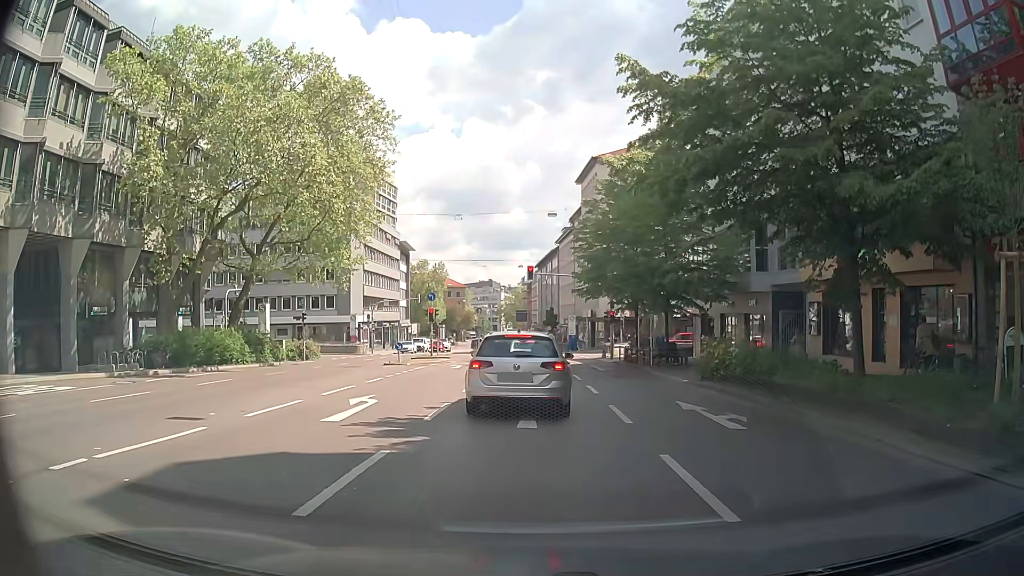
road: secondary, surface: asphalt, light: Day
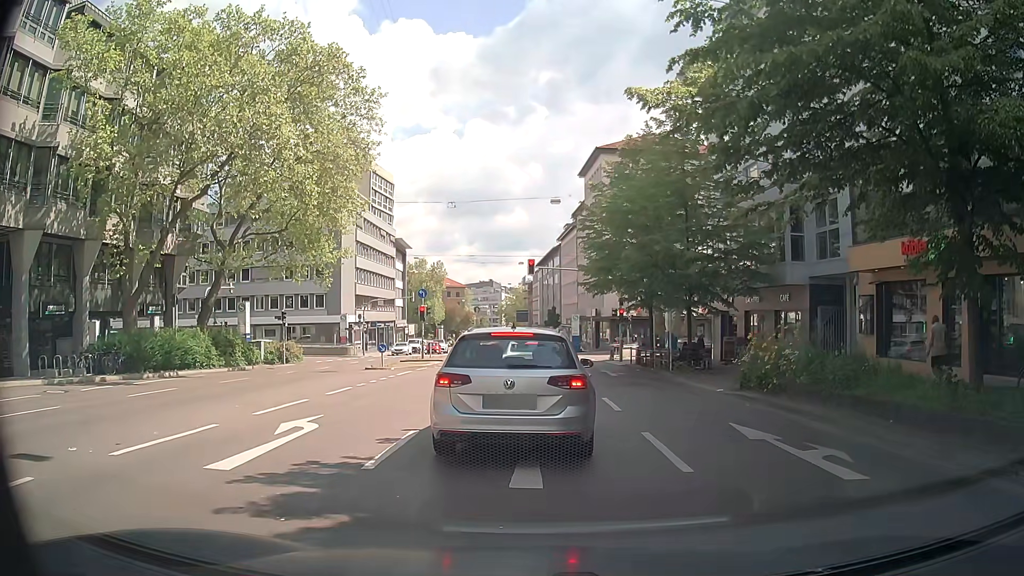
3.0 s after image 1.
(0.0, +3.9) m; 0°
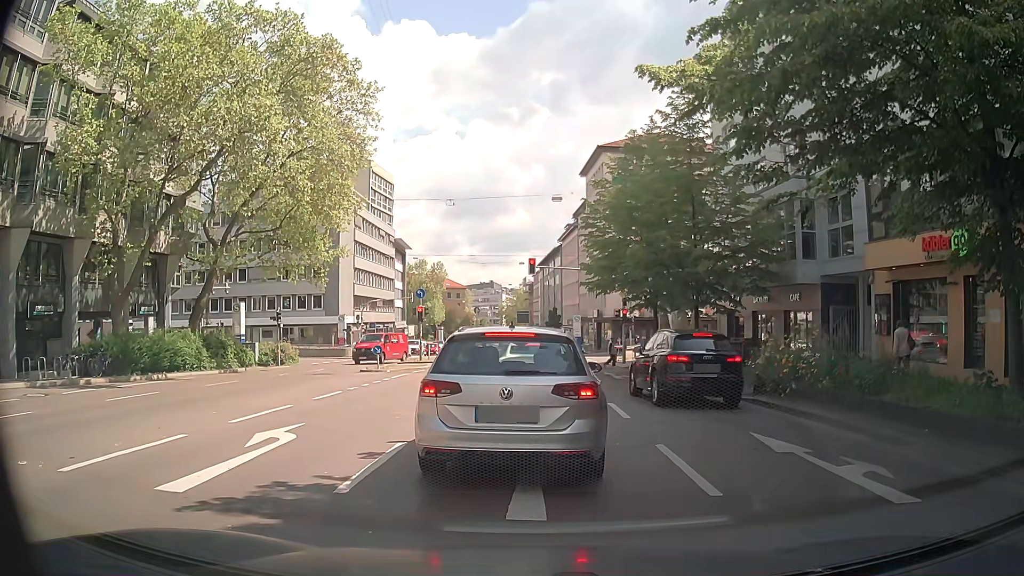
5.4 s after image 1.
(0.0, +1.1) m; 0°
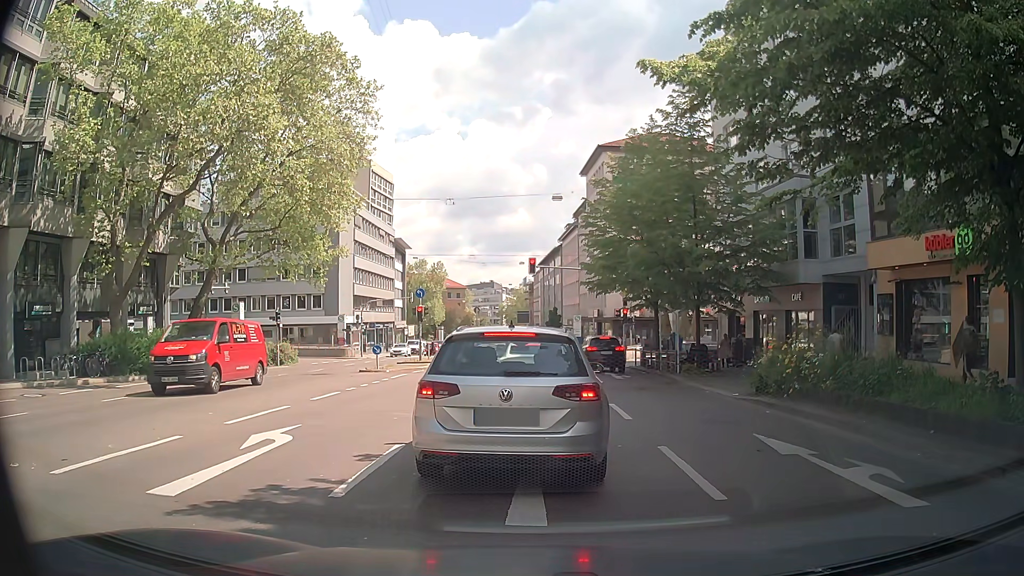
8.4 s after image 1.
(0.0, +0.2) m; 0°
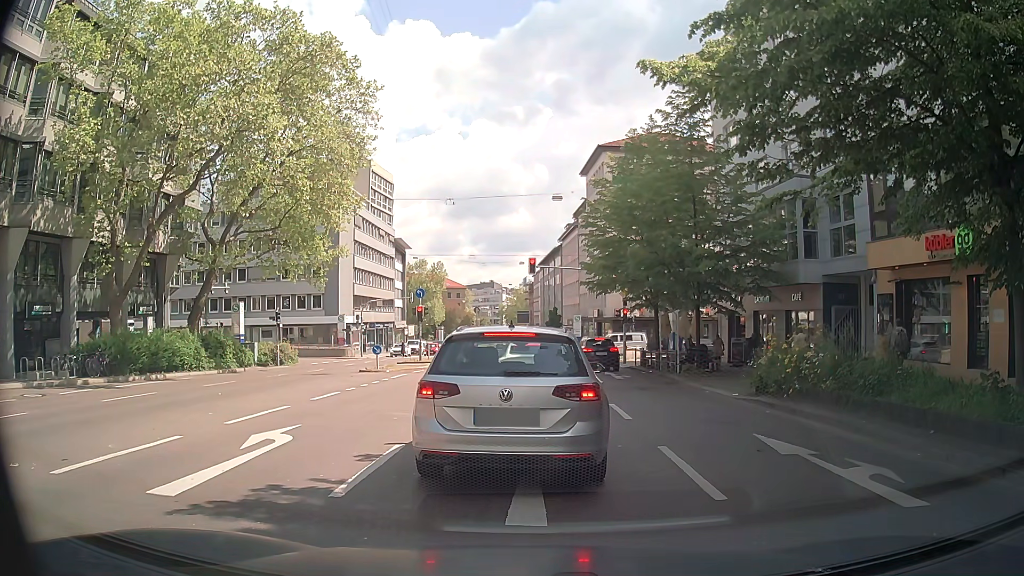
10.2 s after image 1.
(0.0, 0.0) m; 0°
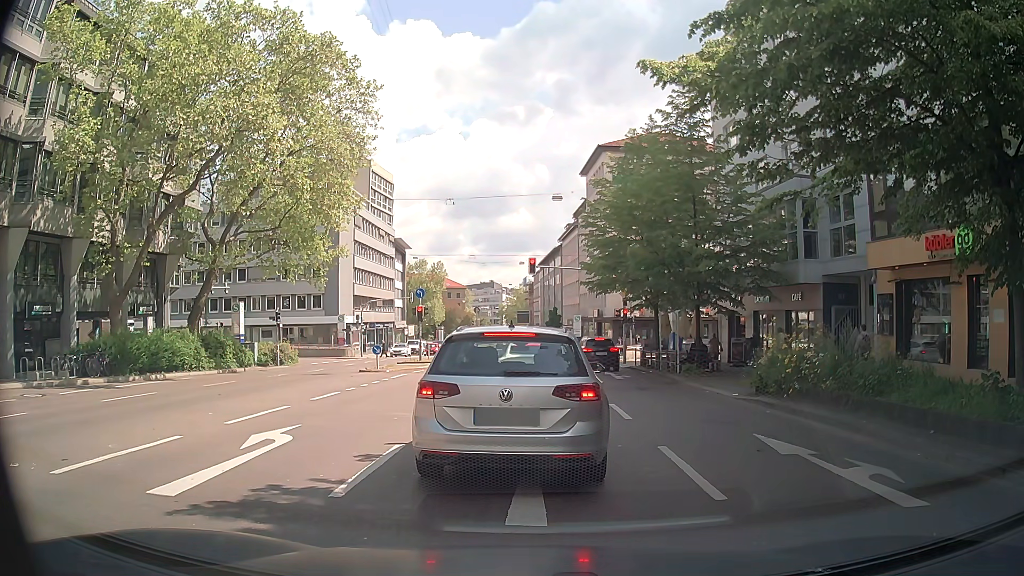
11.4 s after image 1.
(0.0, 0.0) m; 0°
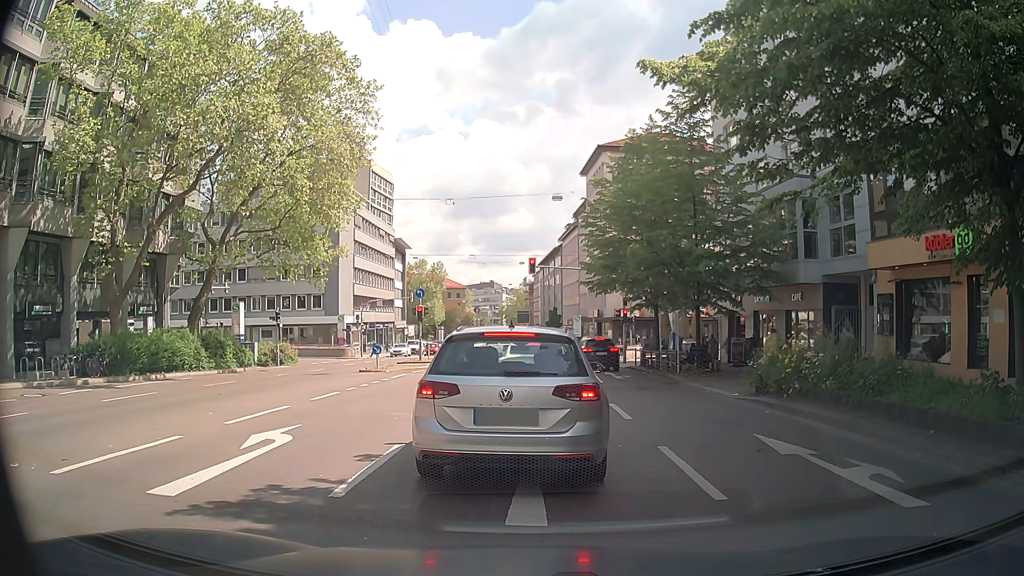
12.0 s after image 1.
(0.0, 0.0) m; 0°
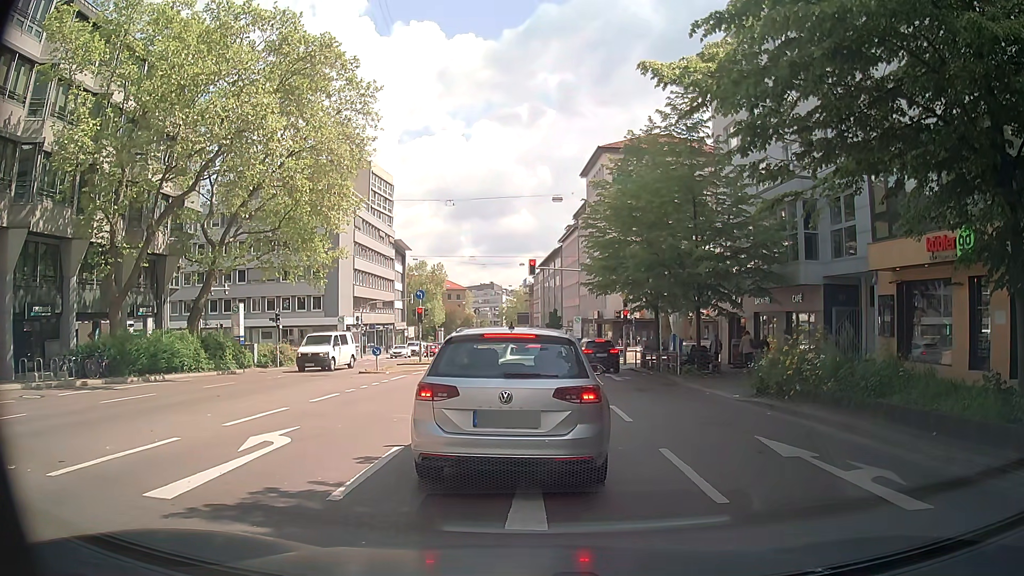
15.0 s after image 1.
(0.0, 0.0) m; 0°
